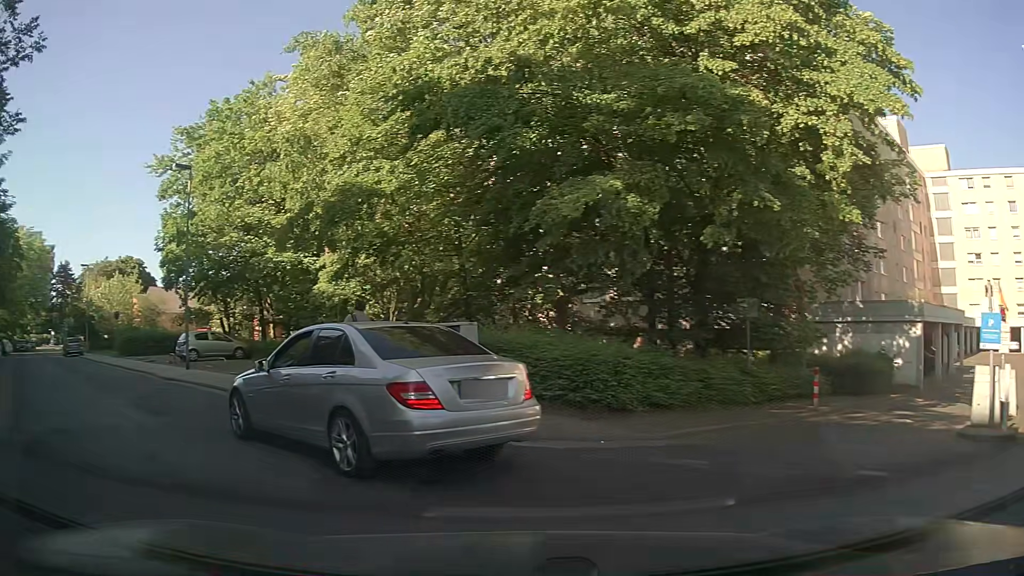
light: Day
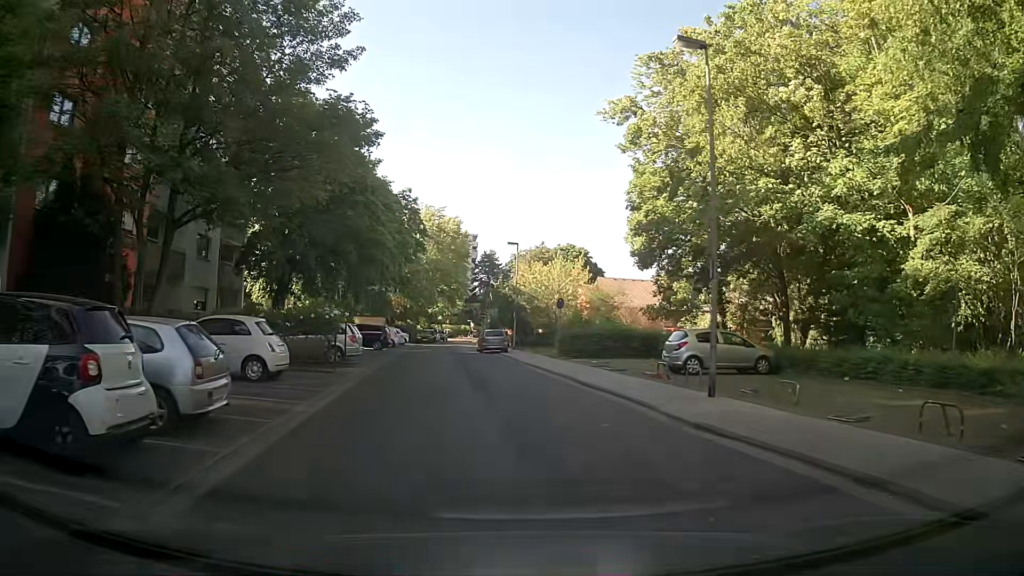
(-6.4, +10.9) m; -38°
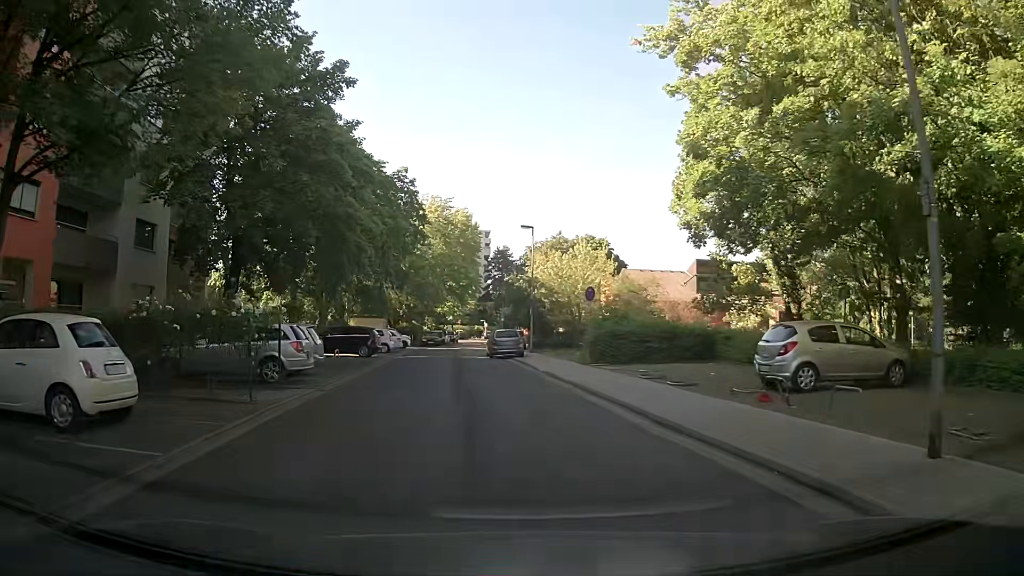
(0.0, +7.8) m; 0°
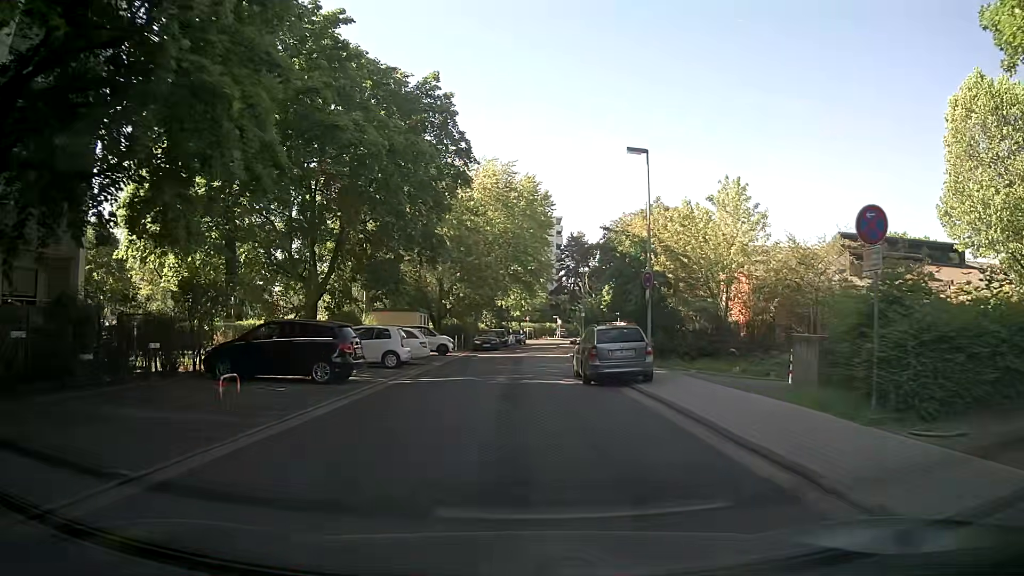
(-1.2, +17.7) m; -6°
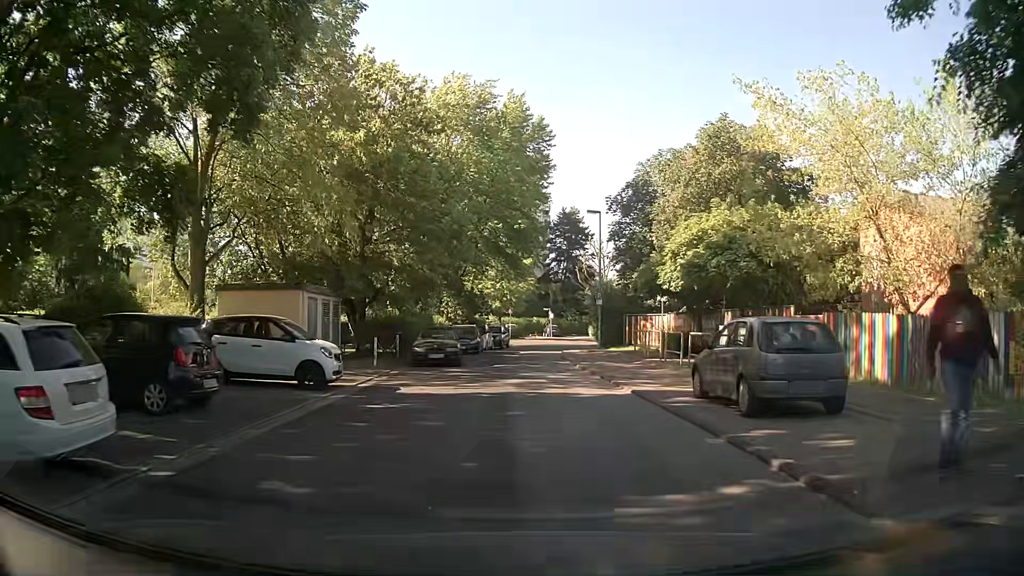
(-0.1, +21.5) m; +2°
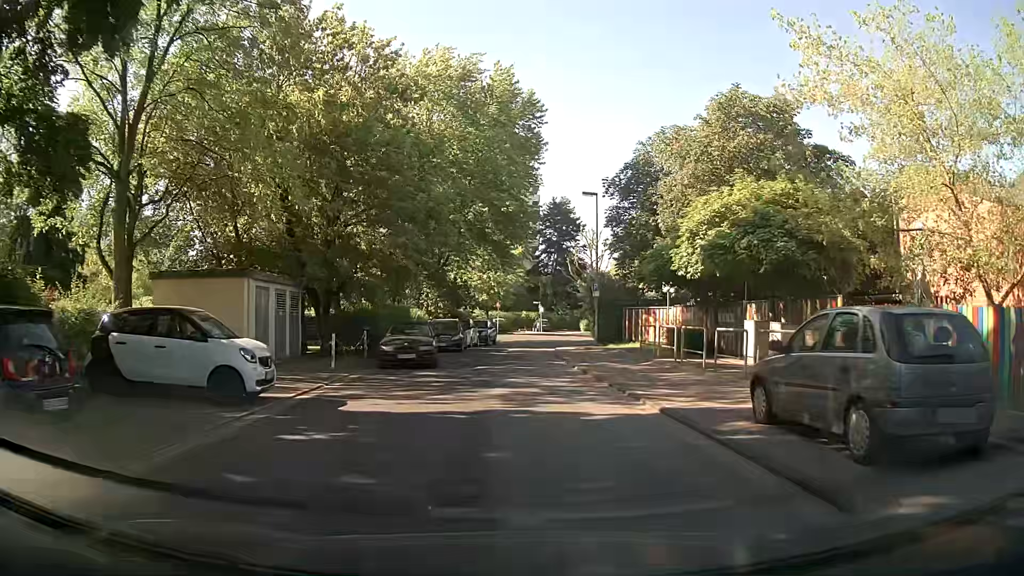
(0.0, +3.7) m; +1°
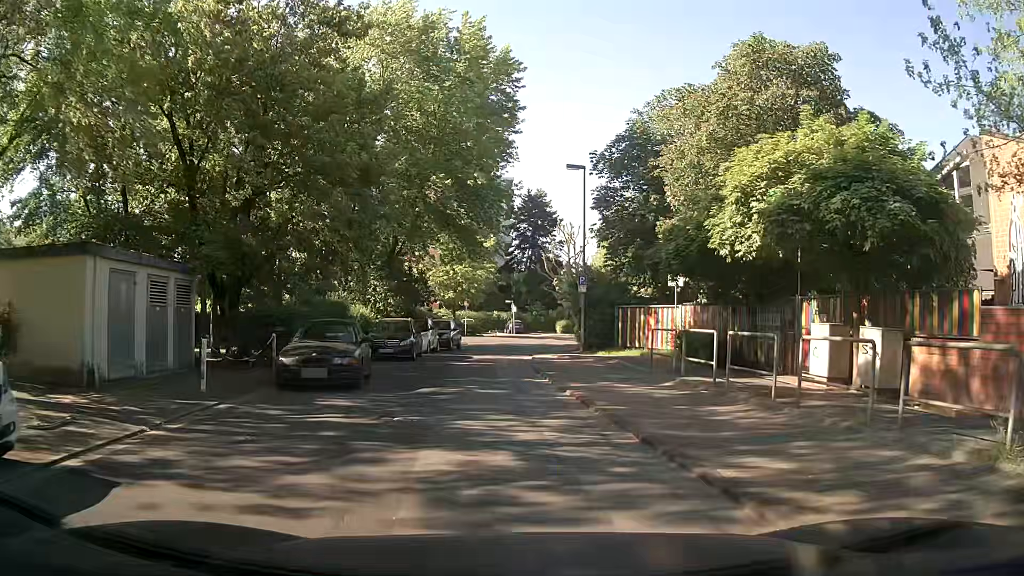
(0.0, +6.2) m; 0°
